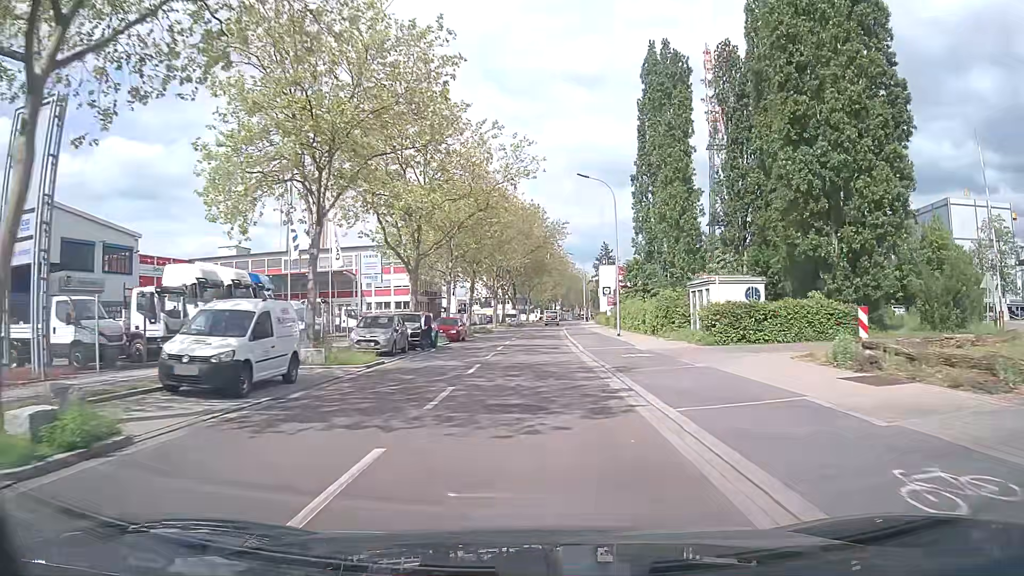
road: unclassified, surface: asphalt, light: Day
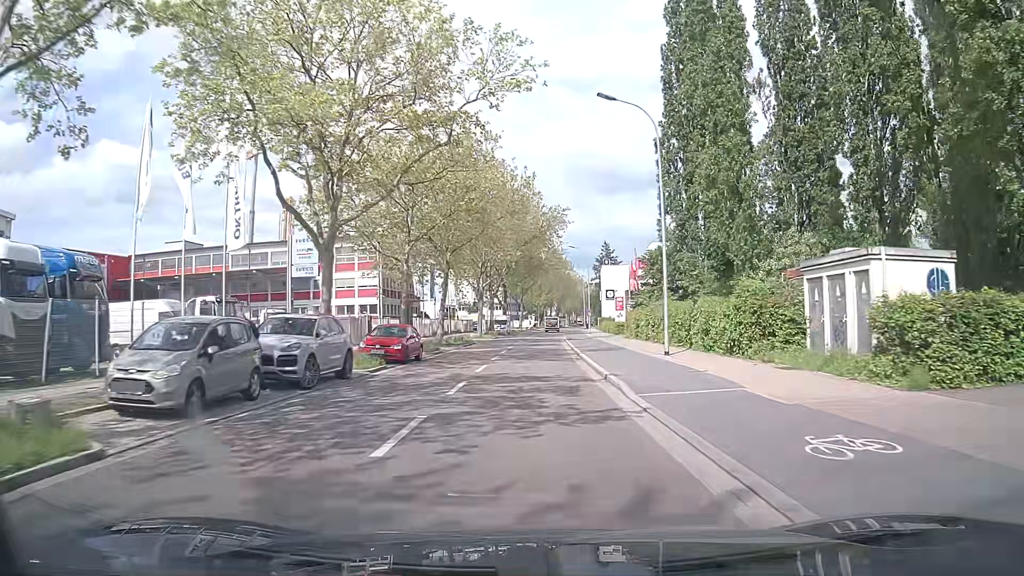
(0.0, +15.1) m; 0°
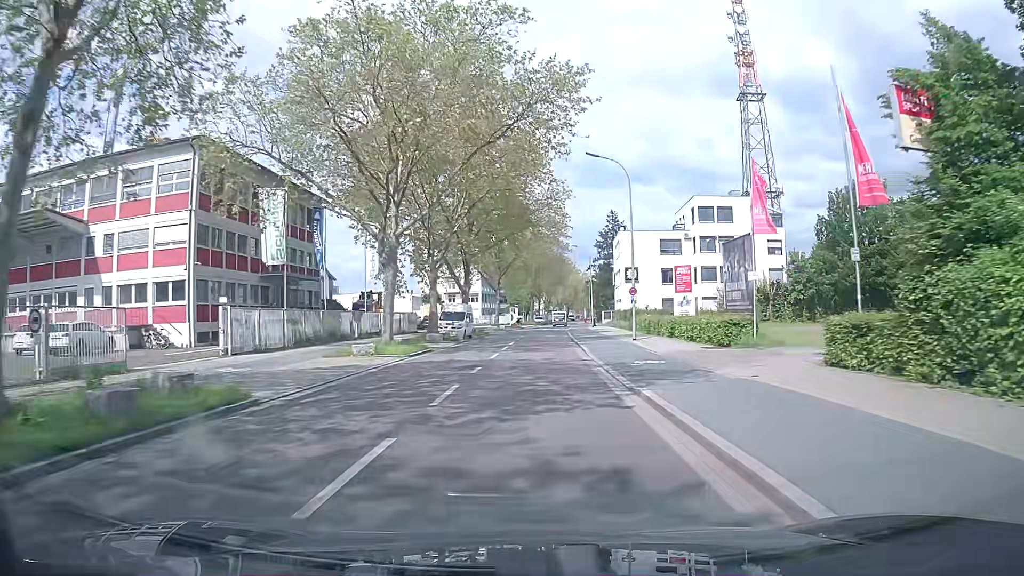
(+0.4, +38.4) m; +1°
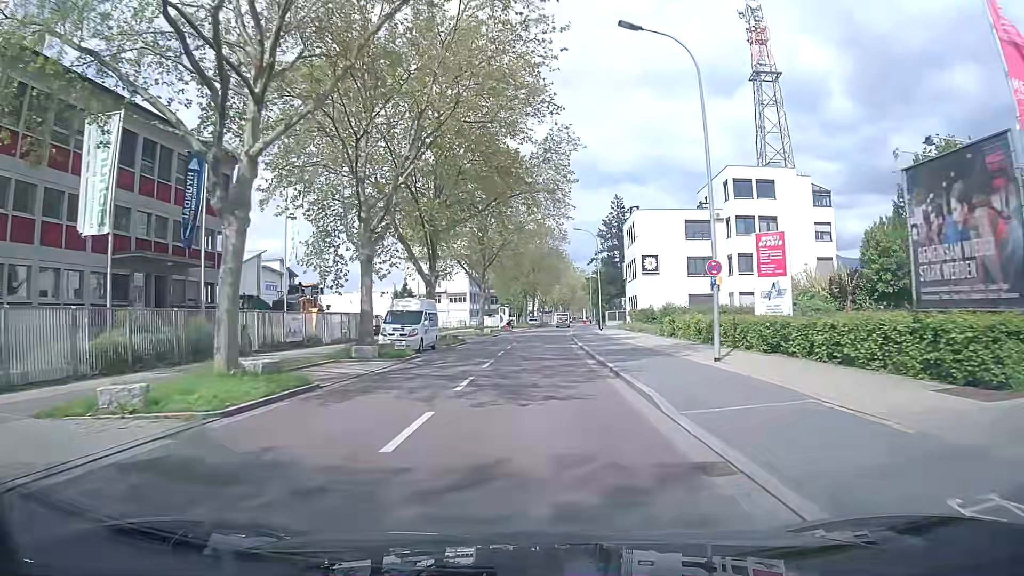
(+0.2, +15.7) m; +2°
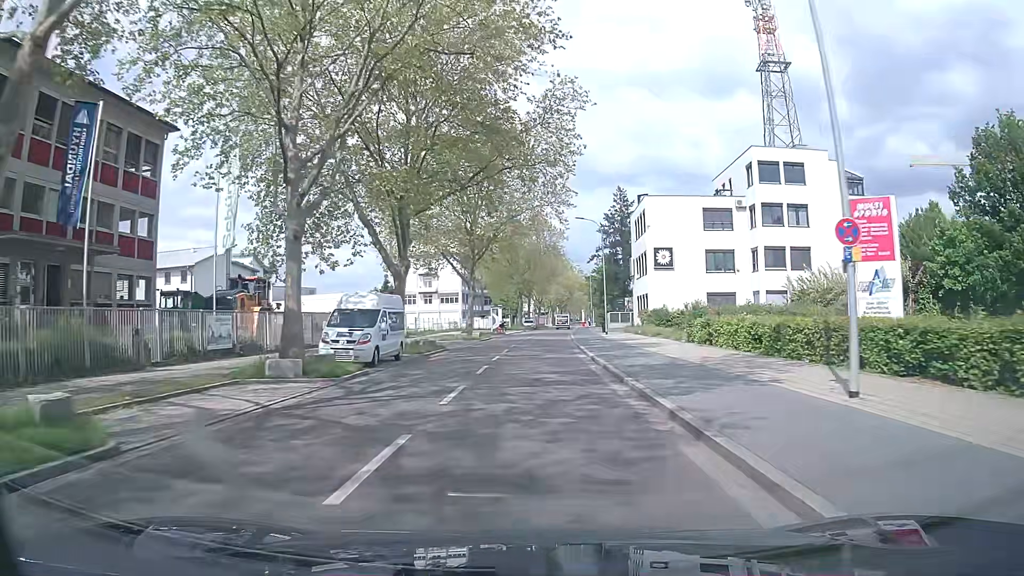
(0.0, +7.9) m; 0°
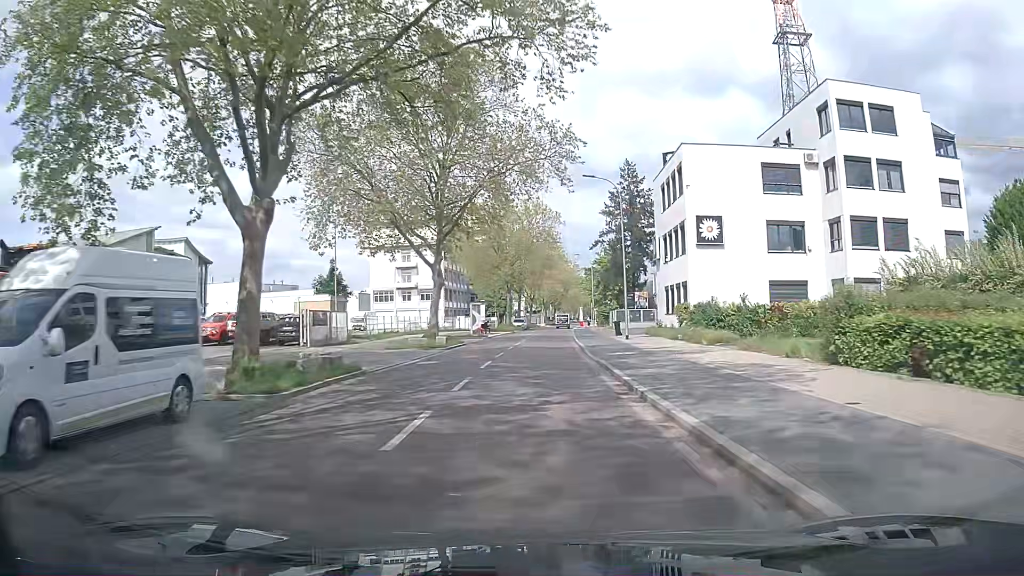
(+0.1, +16.0) m; 0°
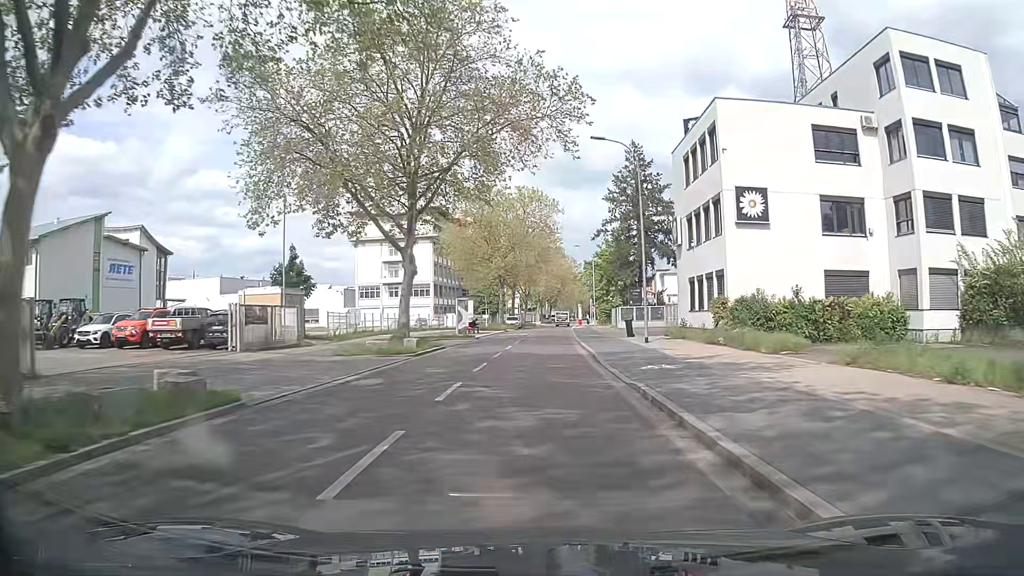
(+0.1, +8.0) m; +1°
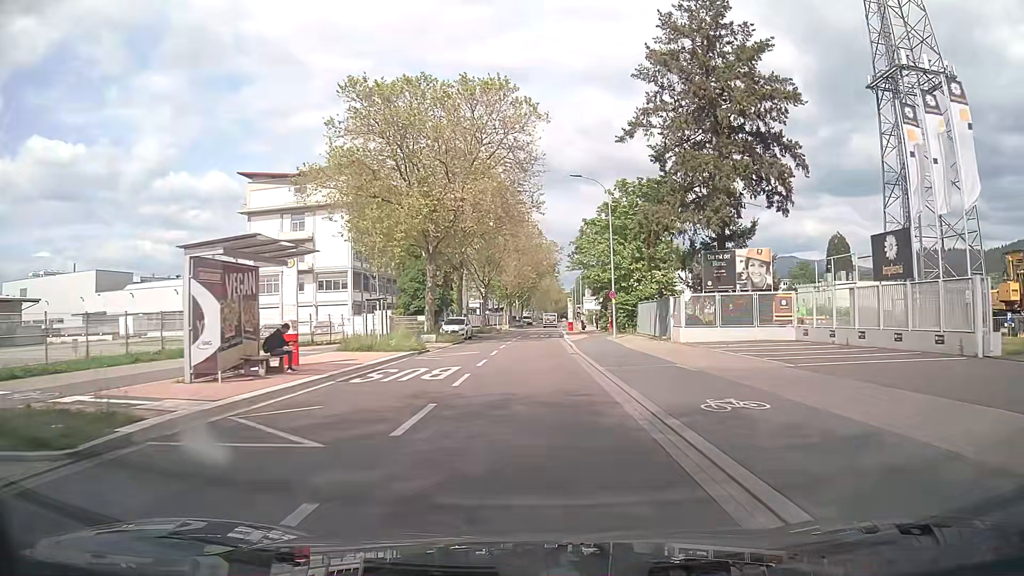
(+0.5, +39.2) m; +2°
(0, +10) (0, +20) (0, +30) (0, +40) (0, +50) (0, +60) (+1, +70) (+1, +80) (+1, +90) (+2, +100) m
